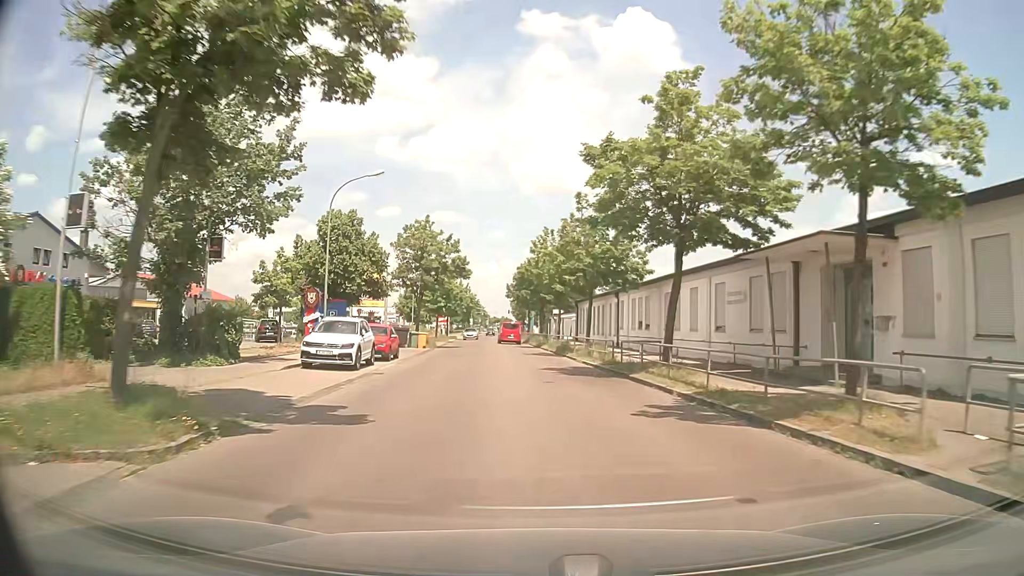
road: tertiary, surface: asphalt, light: Day
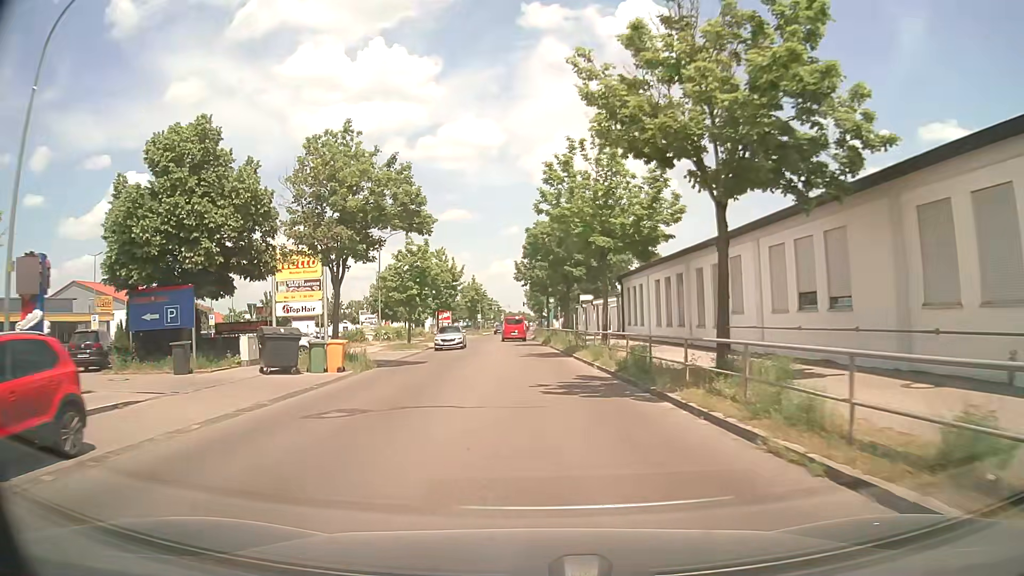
(-0.4, +22.8) m; -2°
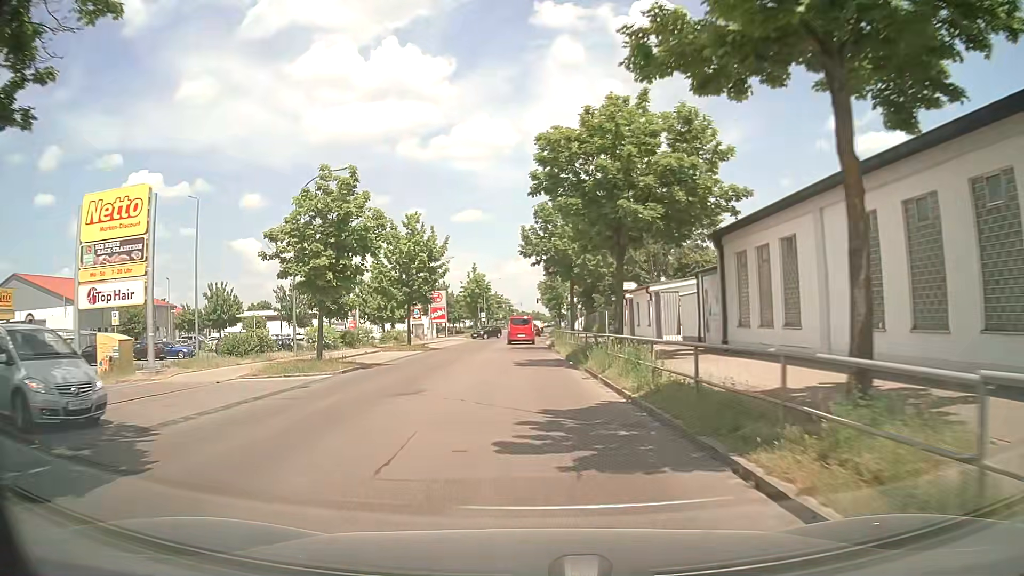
(-0.1, +20.7) m; -1°
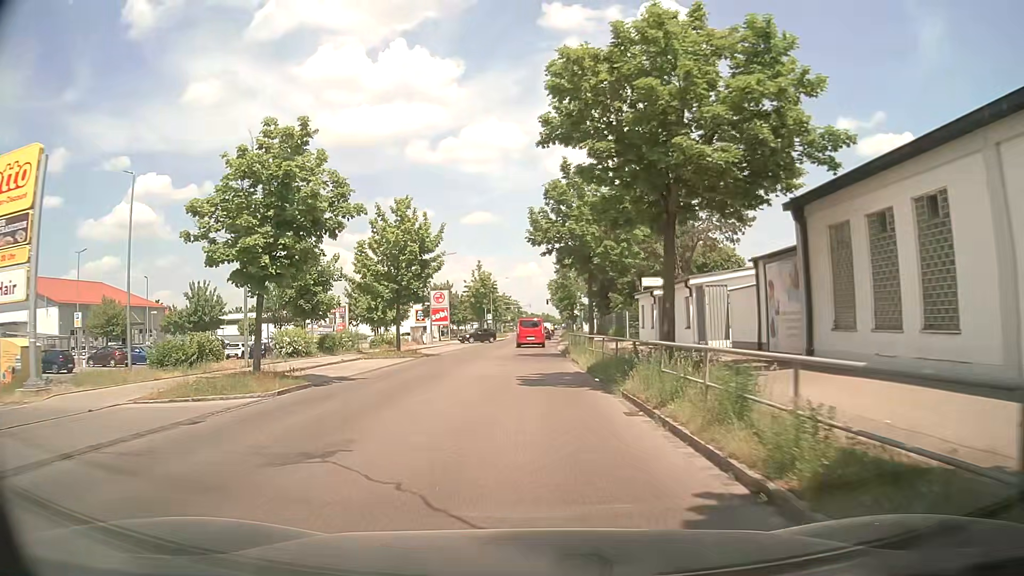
(-0.1, +6.4) m; -1°
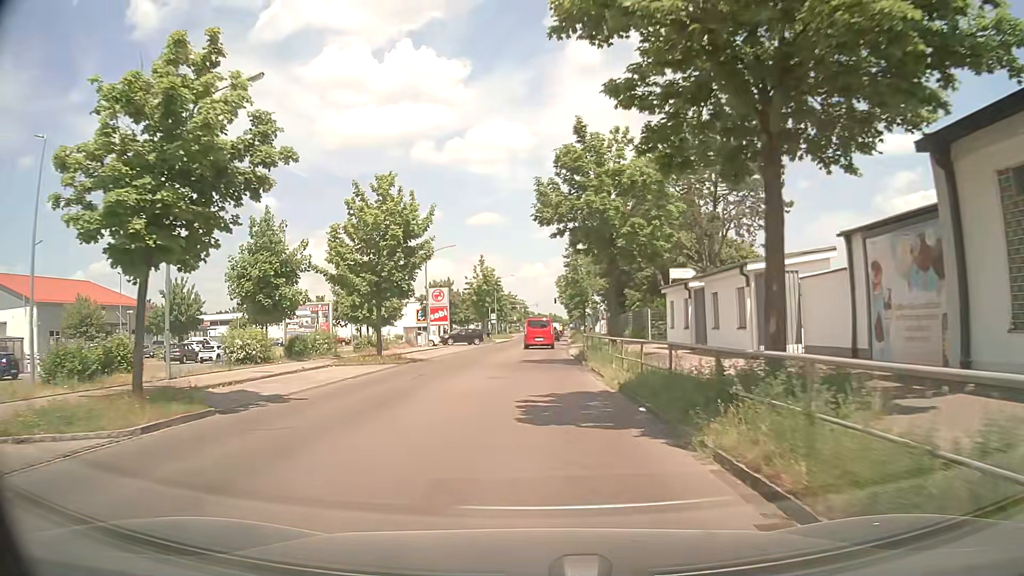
(0.0, +6.2) m; 0°
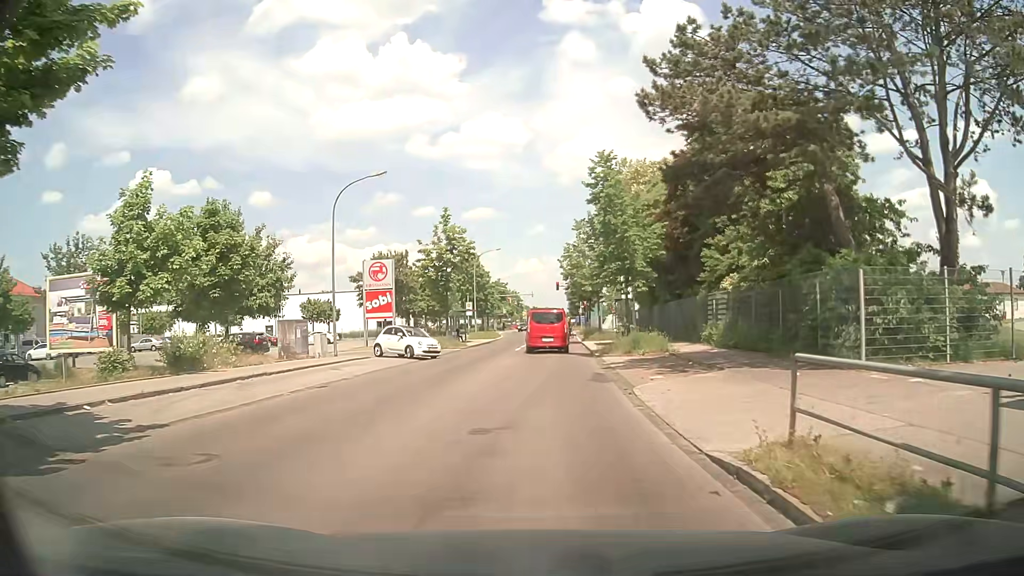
(-0.2, +26.3) m; 0°
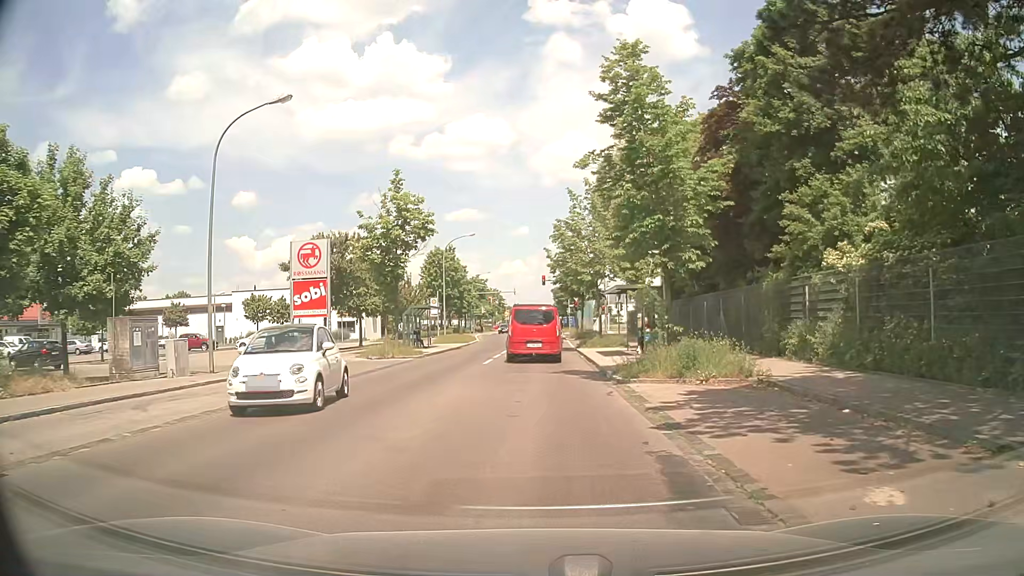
(+0.2, +11.3) m; +3°
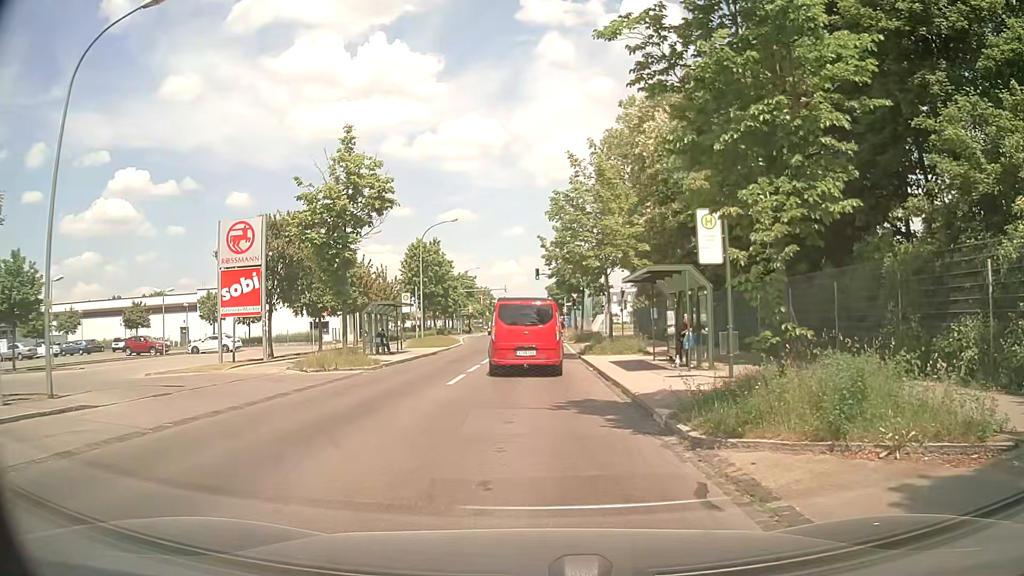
(-0.1, +7.8) m; -1°
(0, +10) (0, +20) (0, +30) (0, +40) (0, +50) (+1, +60) (+1, +70) (+1, +80) (+1, +90) (+1, +100) m
